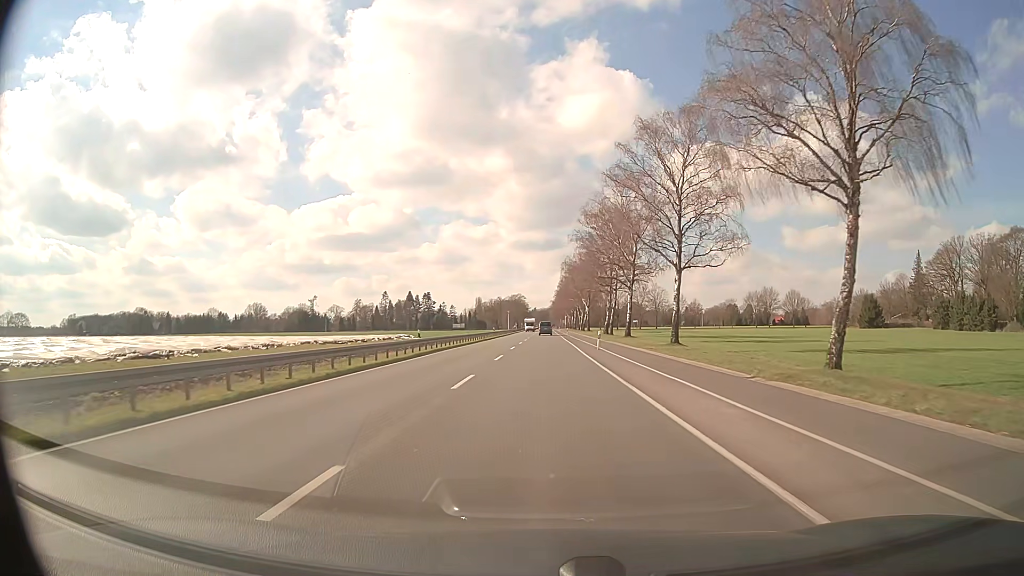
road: primary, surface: asphalt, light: Day
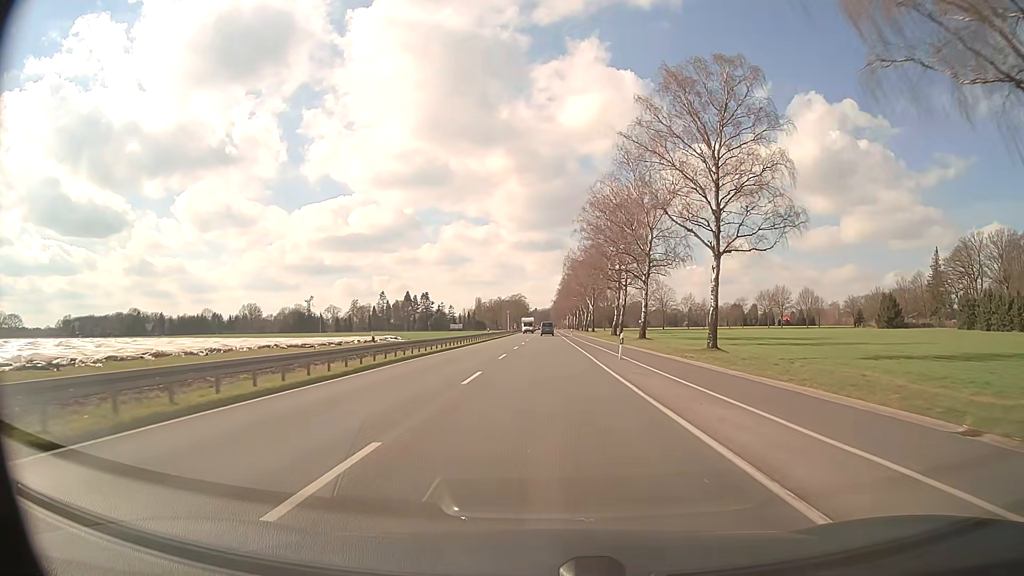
(0.0, +10.7) m; 0°
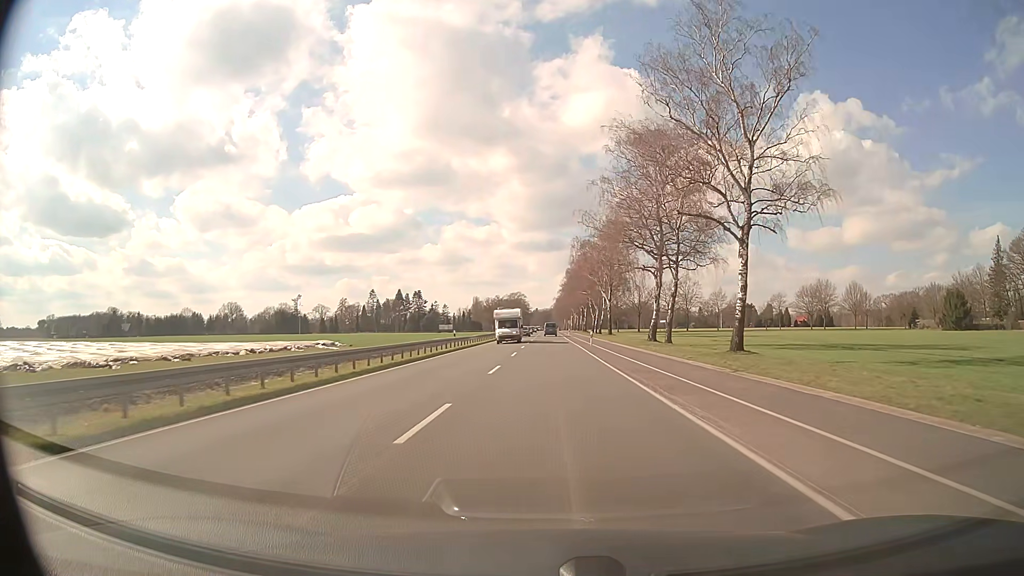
(0.0, +32.2) m; 0°
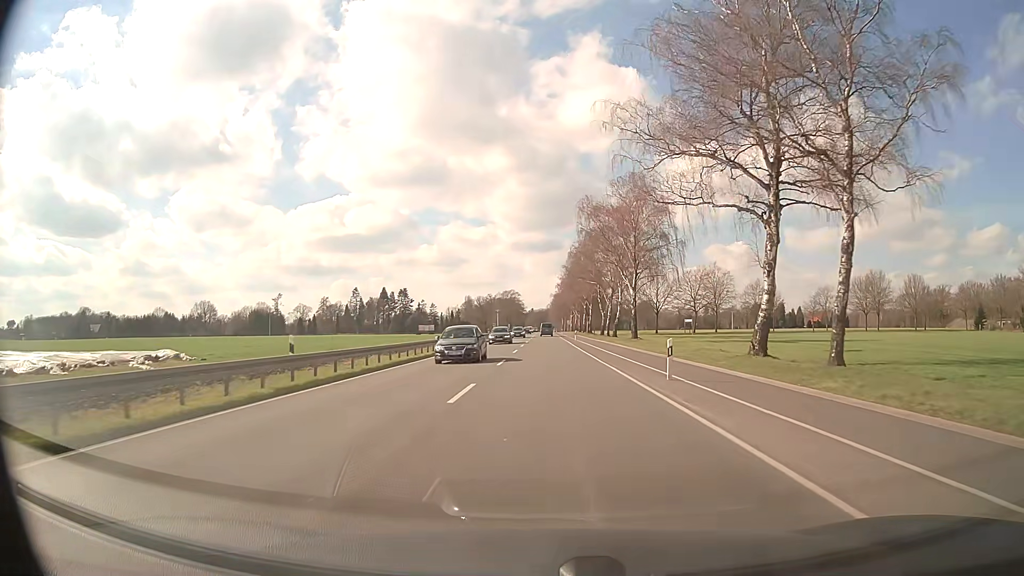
(+0.1, +32.2) m; 0°
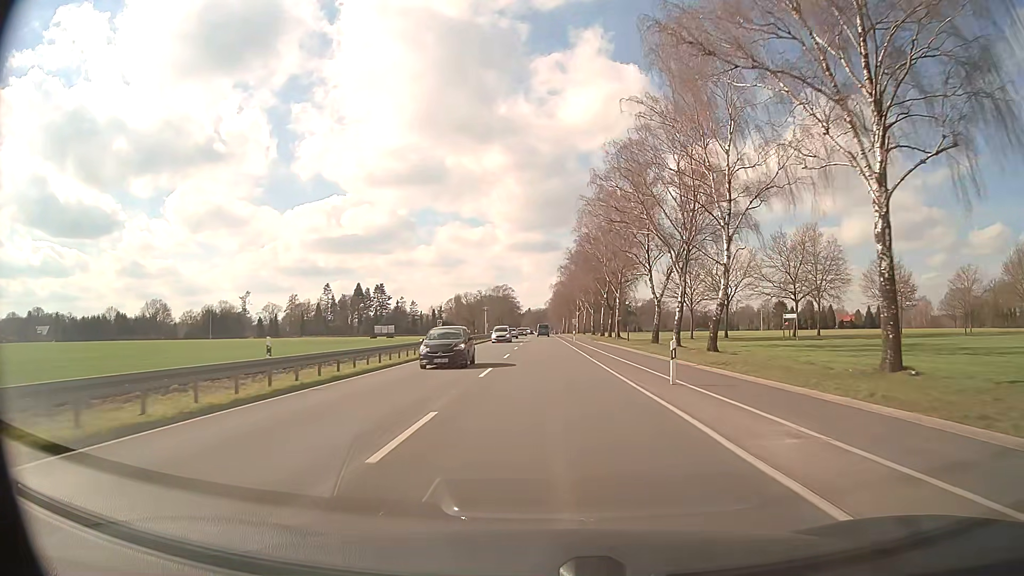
(0.0, +53.6) m; 0°
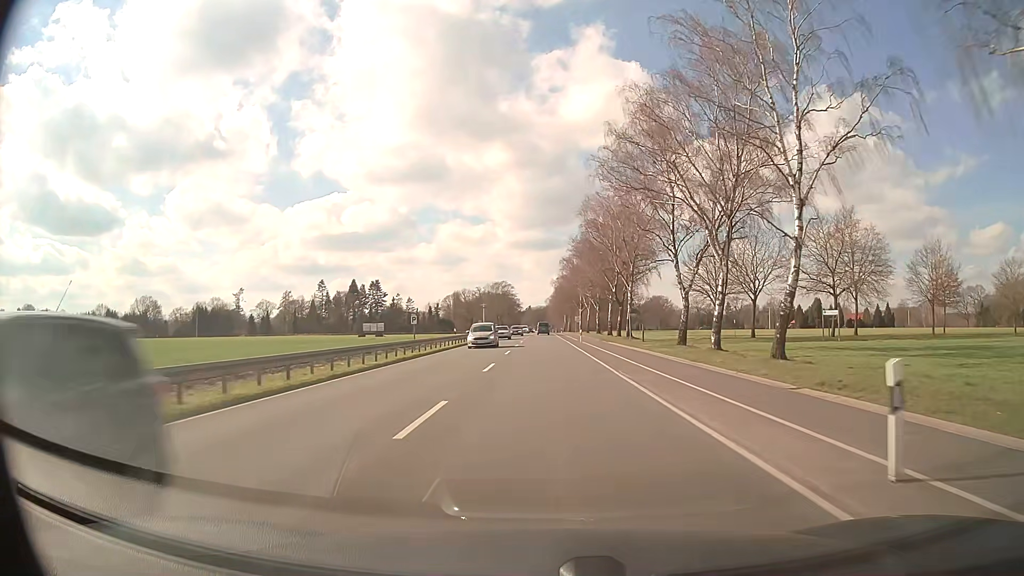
(0.0, +10.7) m; 0°
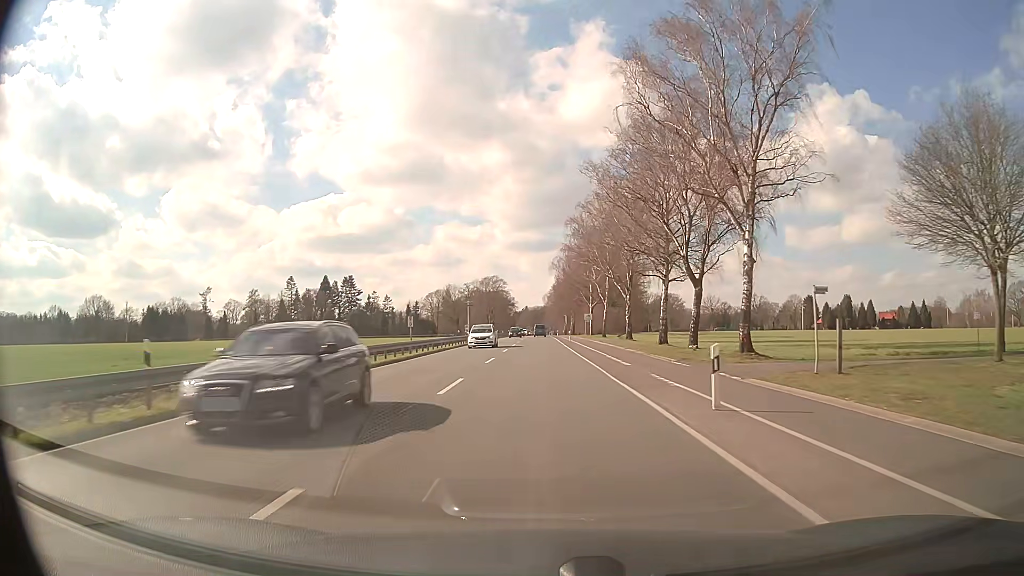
(+0.1, +43.0) m; +1°
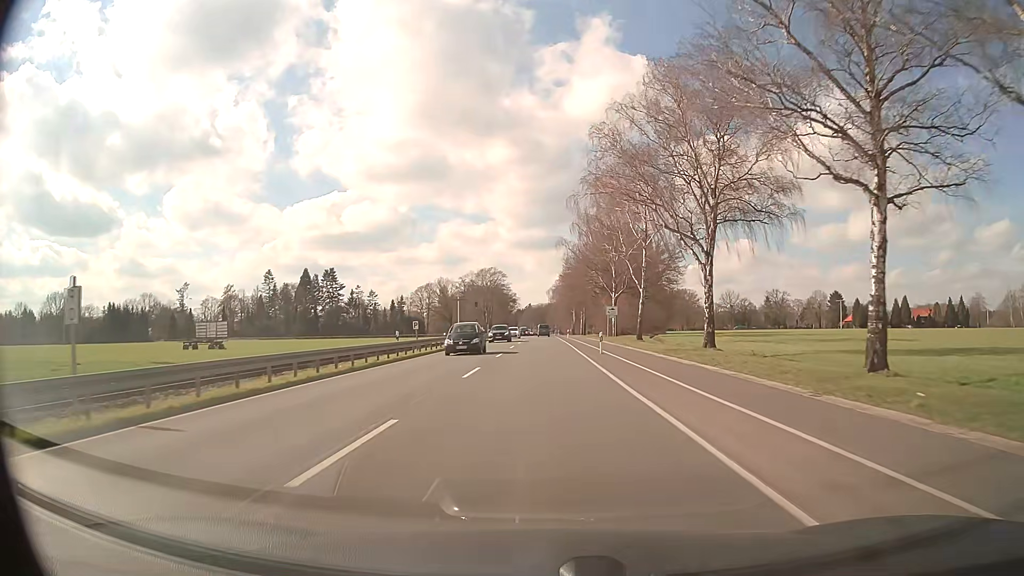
(-0.3, +32.3) m; -1°
(0, +10) (0, +20) (0, +30) (0, +40) (0, +50) (0, +60) (0, +70) (0, +80) (0, +90) (0, +100) m
